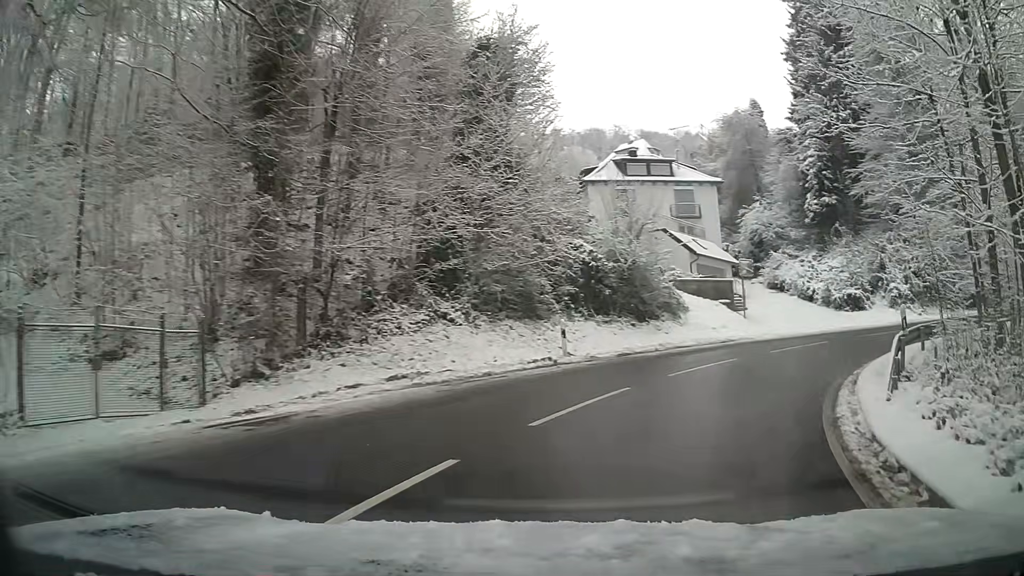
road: tertiary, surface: asphalt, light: Day
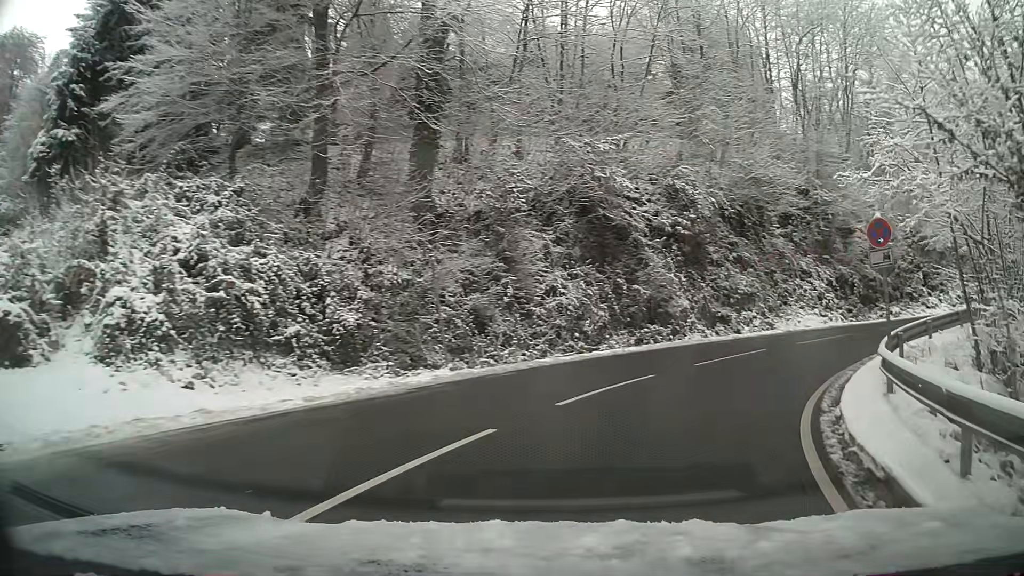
(+13.4, +22.6) m; +61°
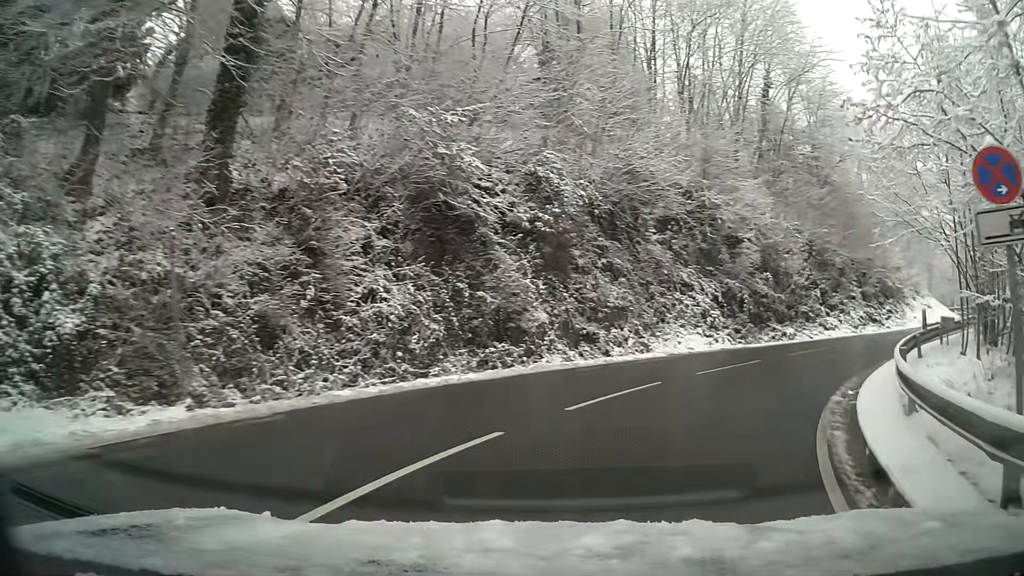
(+0.6, +5.5) m; +12°
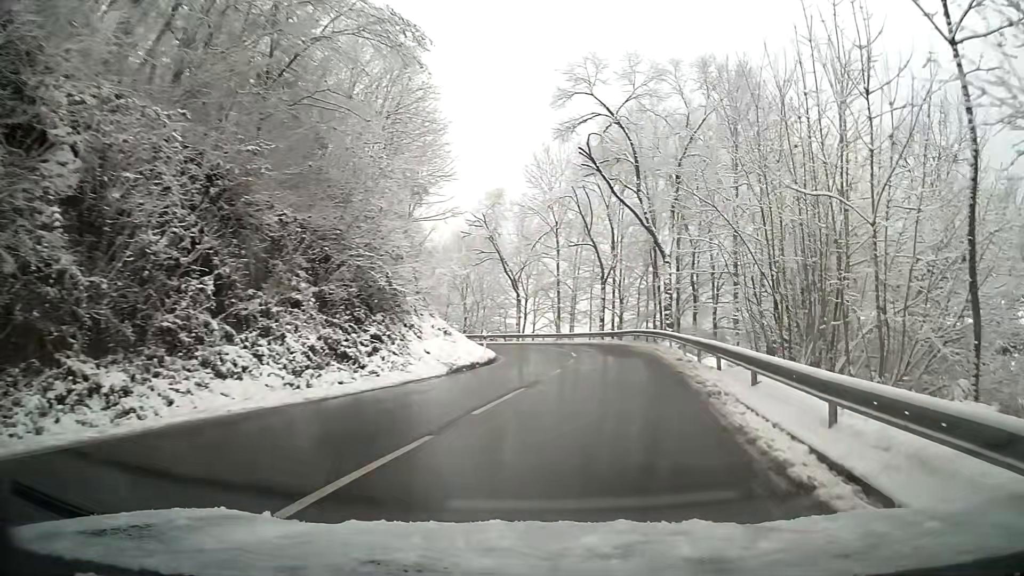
(+9.4, +20.5) m; +43°
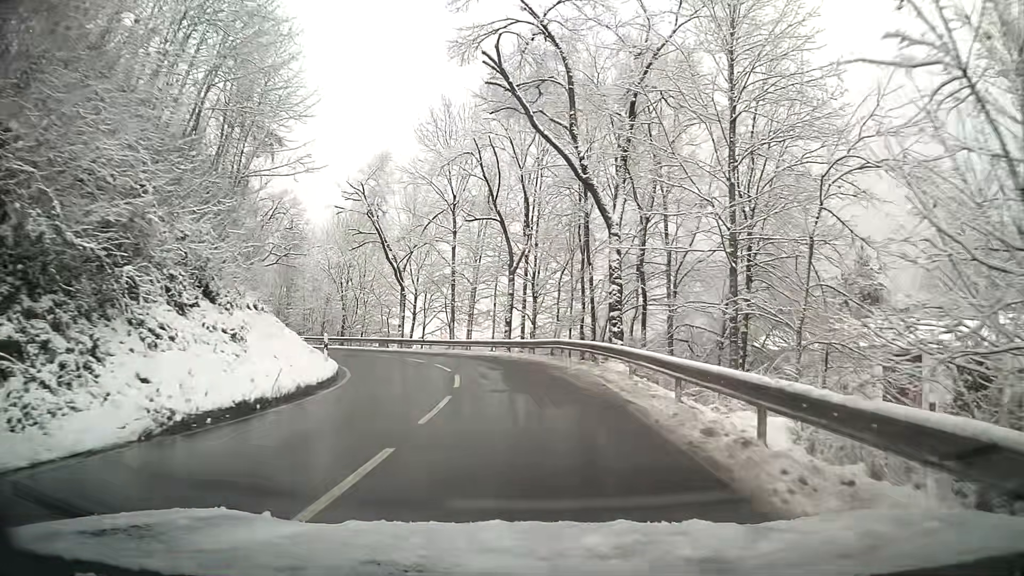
(+0.9, +12.4) m; +6°
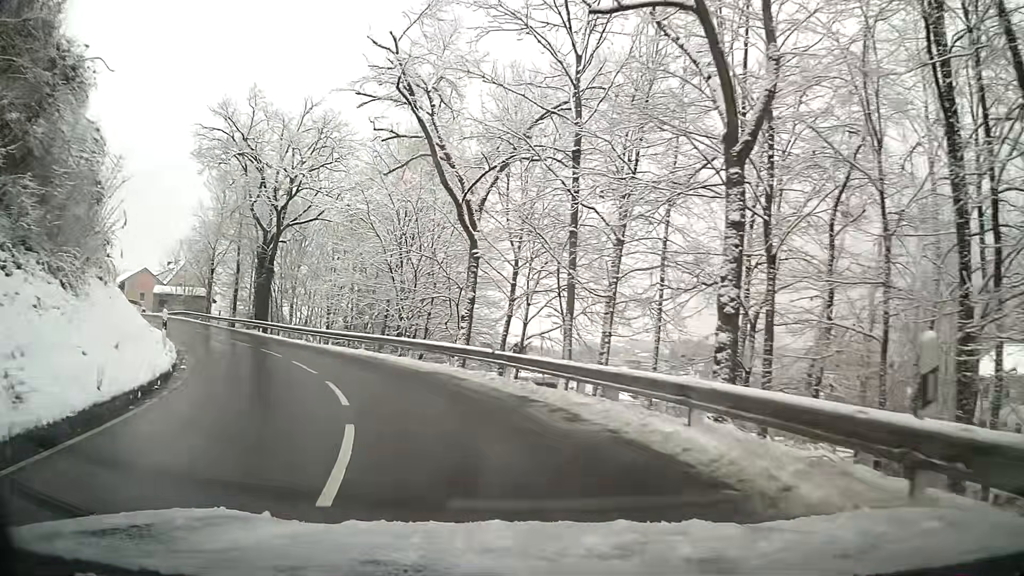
(-2.0, +22.3) m; -15°
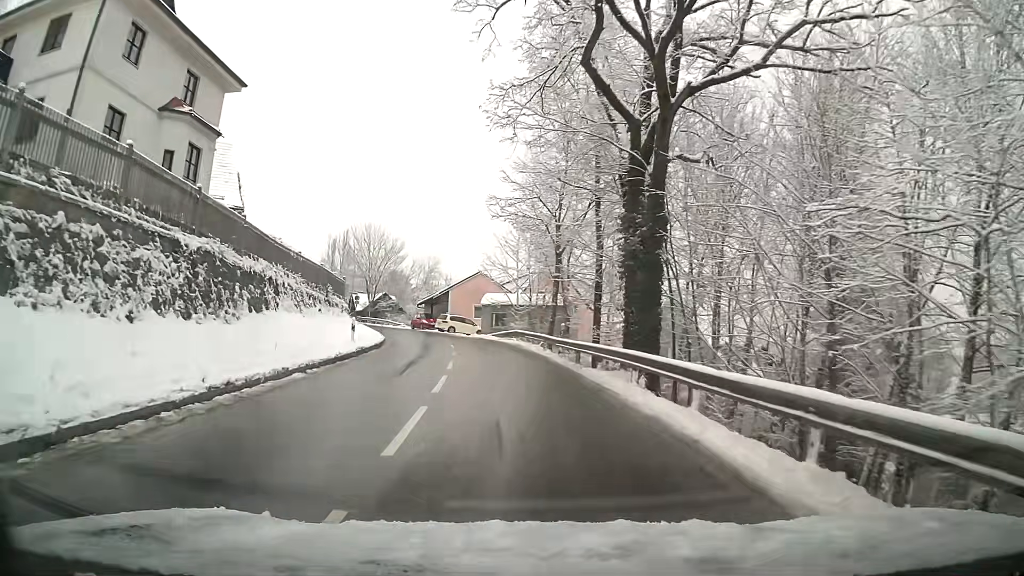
(-9.2, +26.6) m; -33°
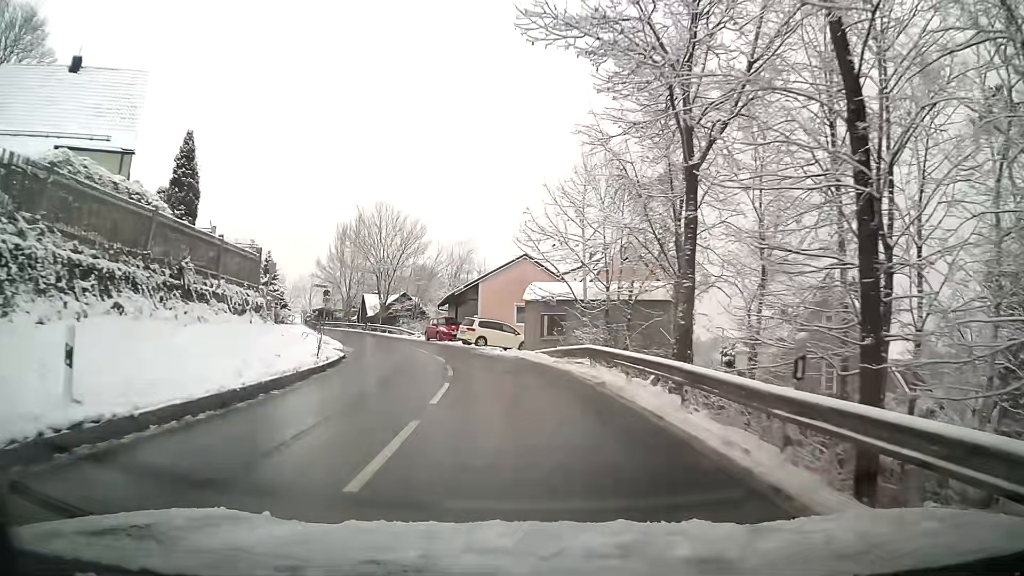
(-1.0, +19.6) m; -6°
